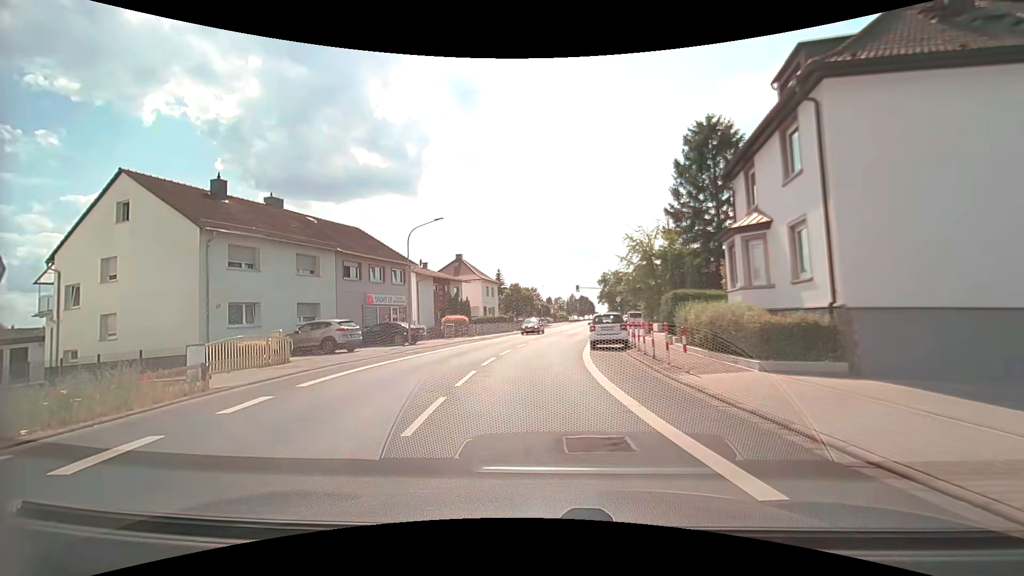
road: secondary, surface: asphalt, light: Day
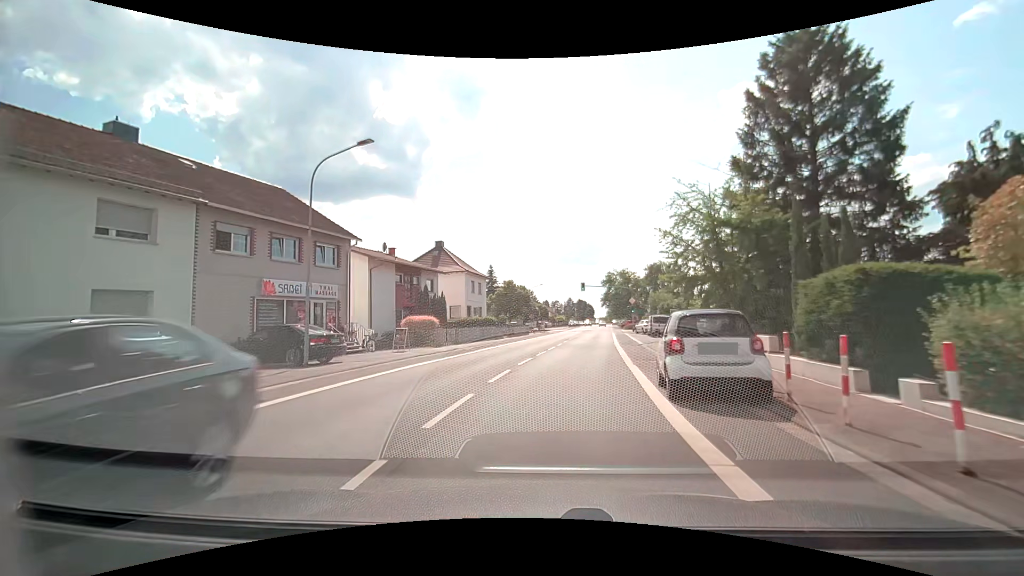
(-0.3, +13.2) m; 0°
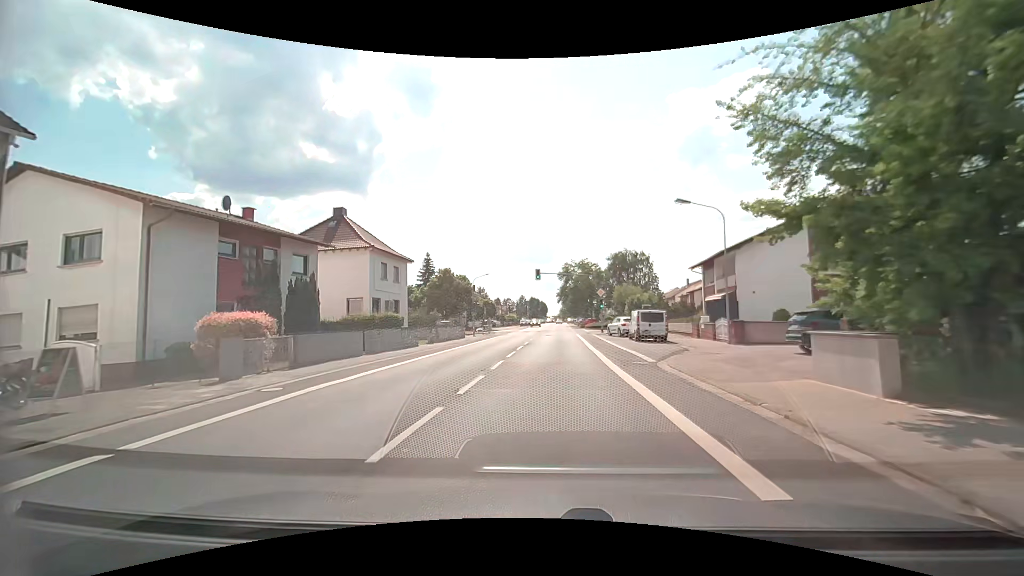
(+0.8, +15.4) m; +5°
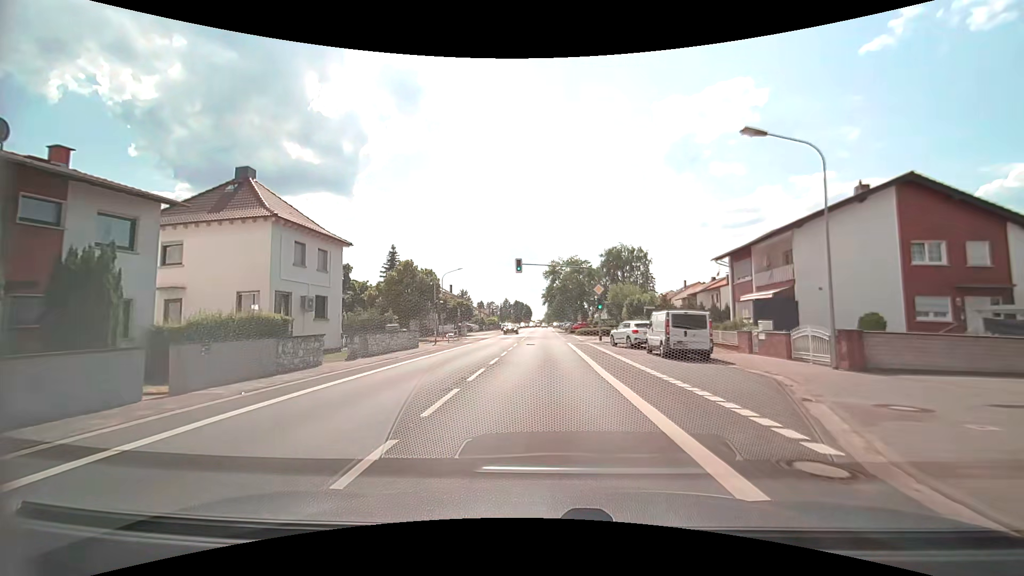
(+0.3, +10.9) m; +2°
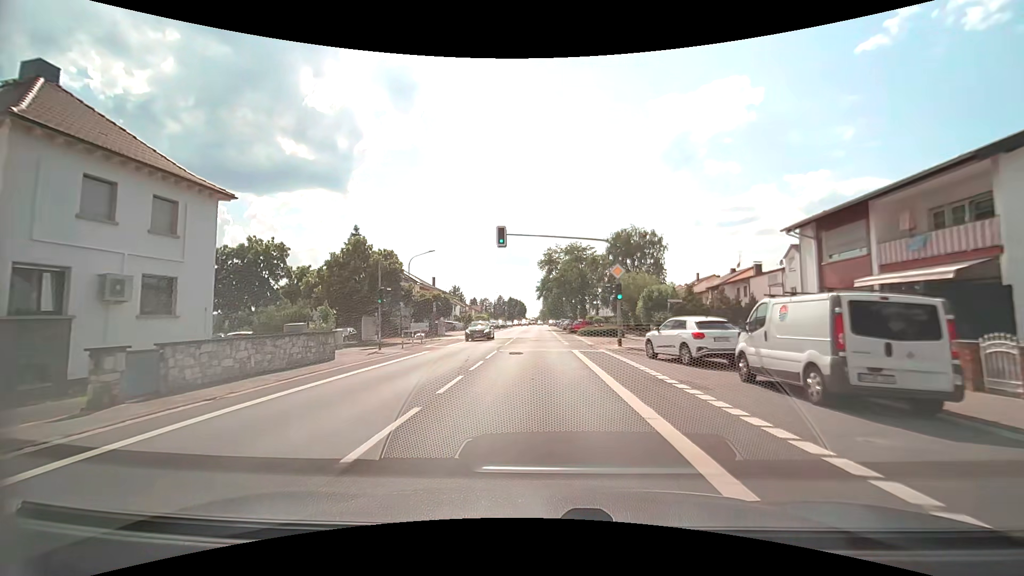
(0.0, +12.1) m; 0°
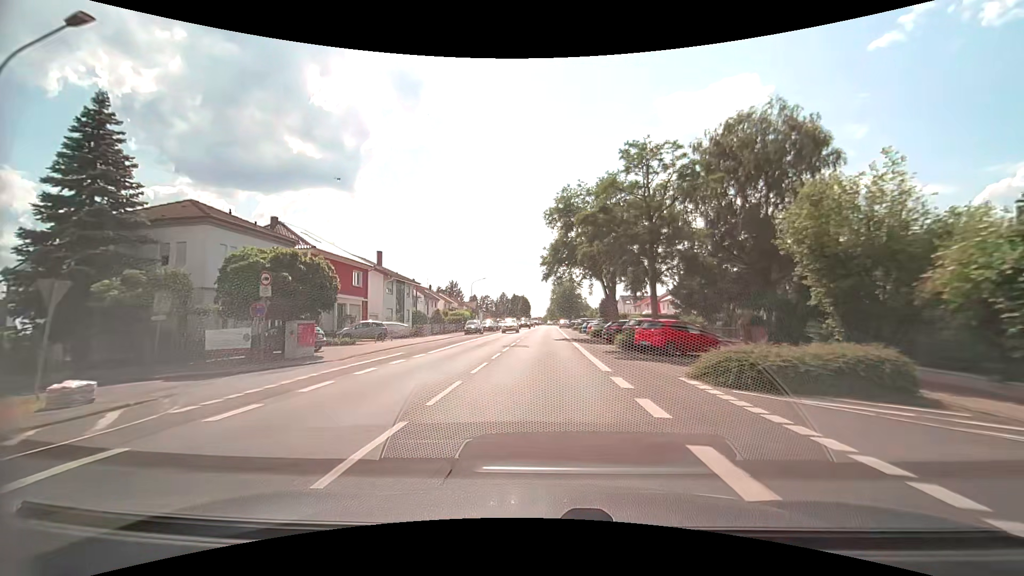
(-0.4, +34.4) m; -1°
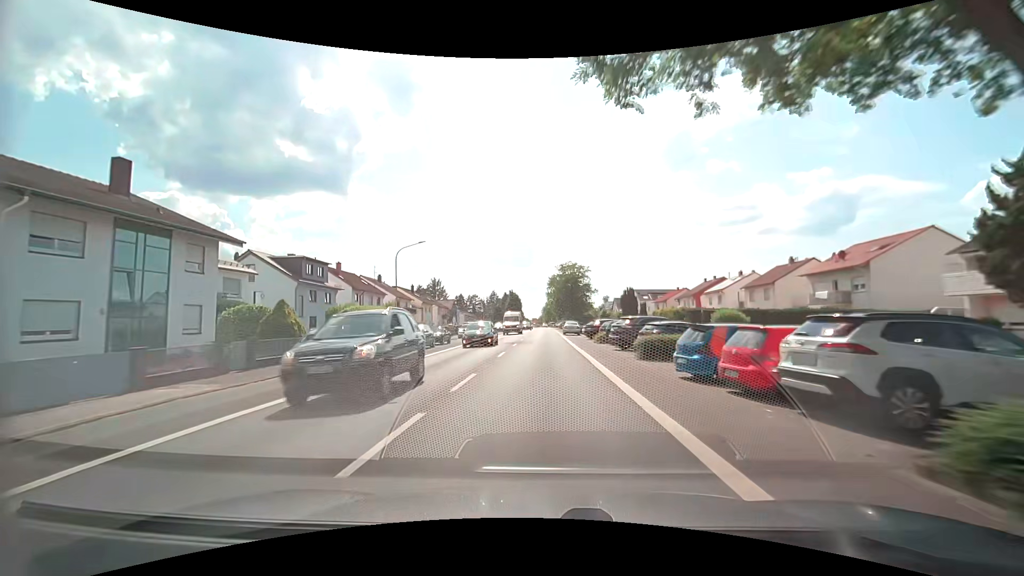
(+0.2, +35.6) m; 0°
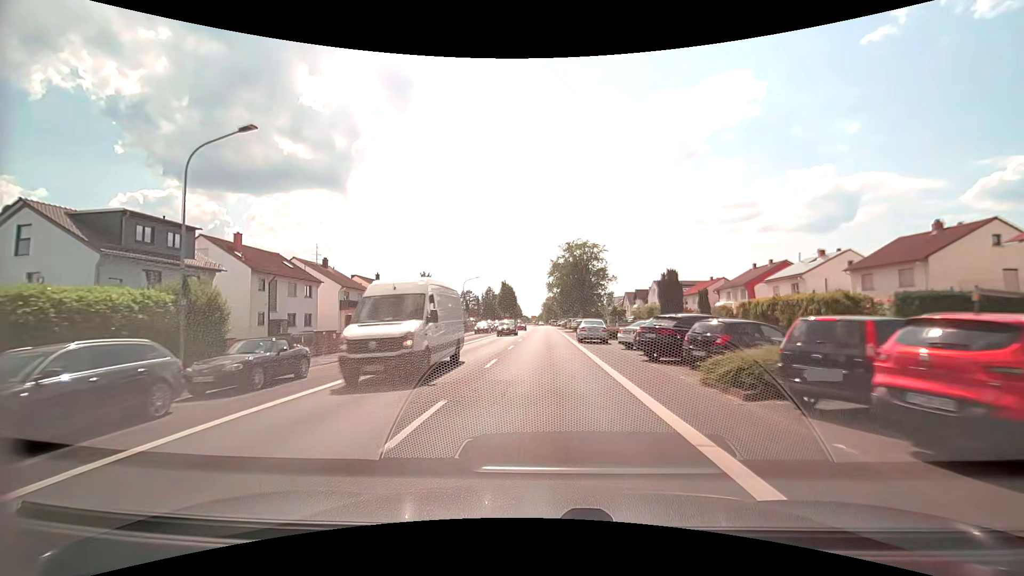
(0.0, +22.6) m; 0°
(0, +10) (0, +20) (0, +30) (0, +40) (0, +50) (0, +60) (0, +70) (0, +80) (0, +90) (0, +100) m
